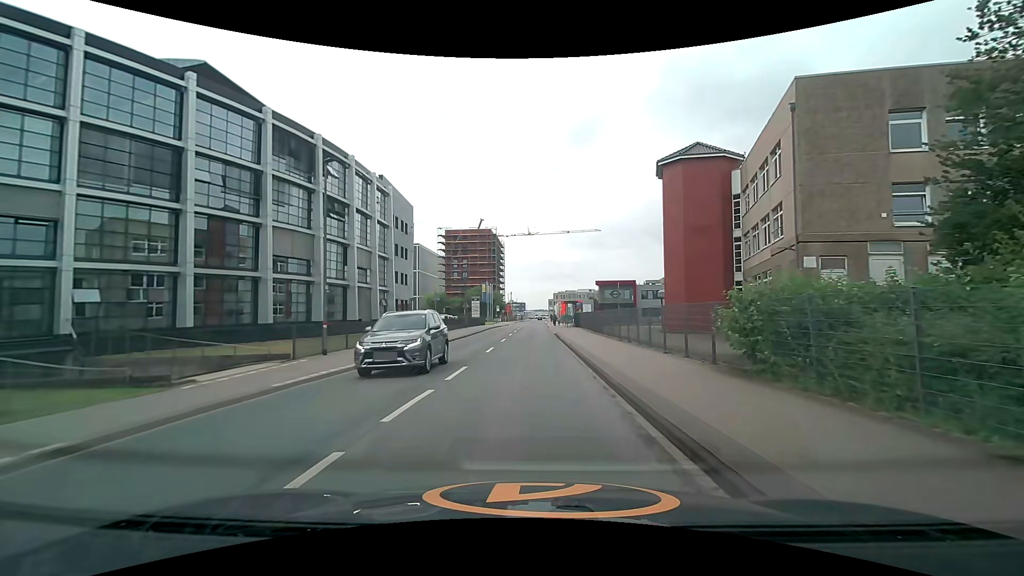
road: unclassified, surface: asphalt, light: Day
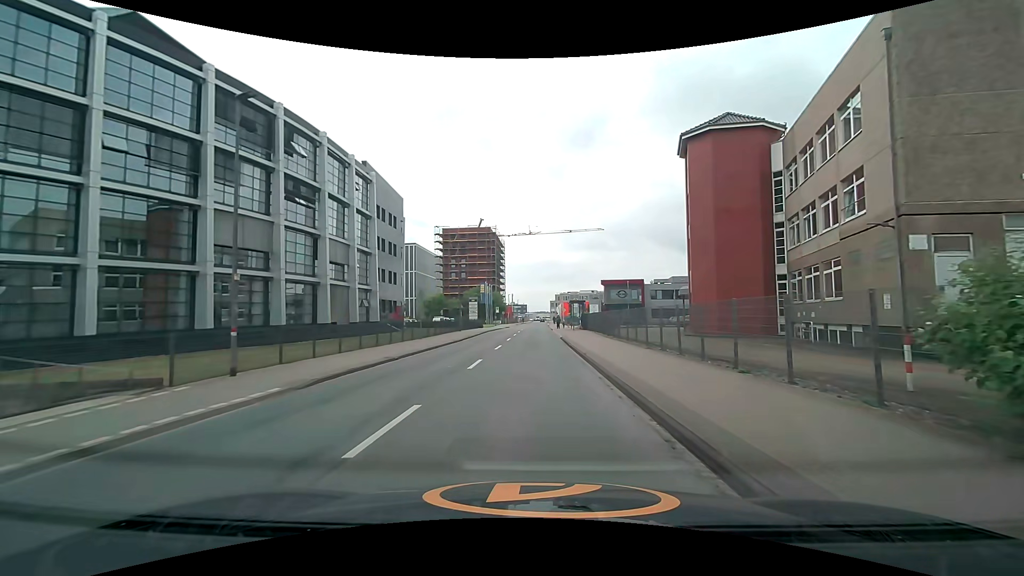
(+0.1, +6.4) m; 0°
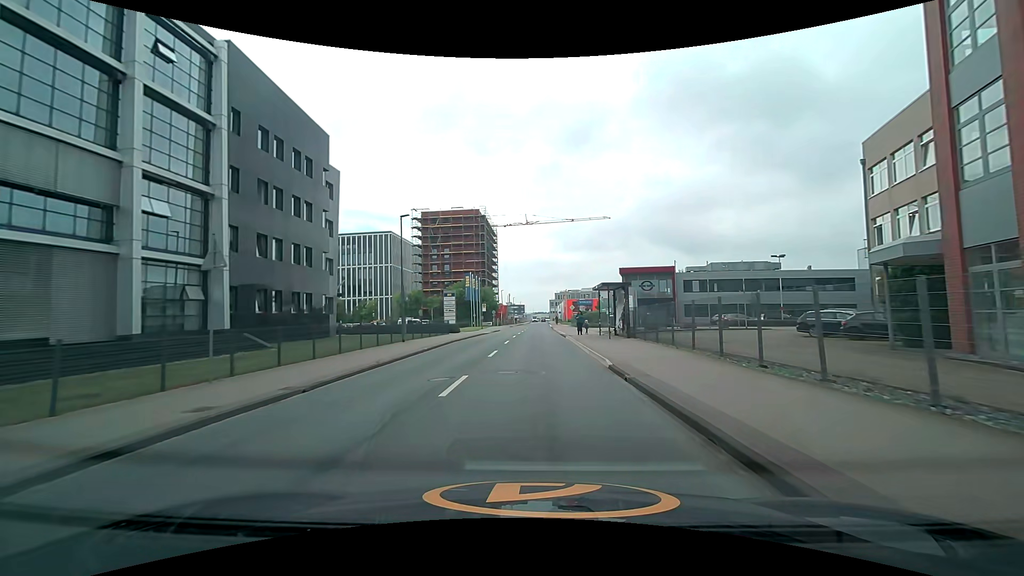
(+0.4, +23.6) m; +2°
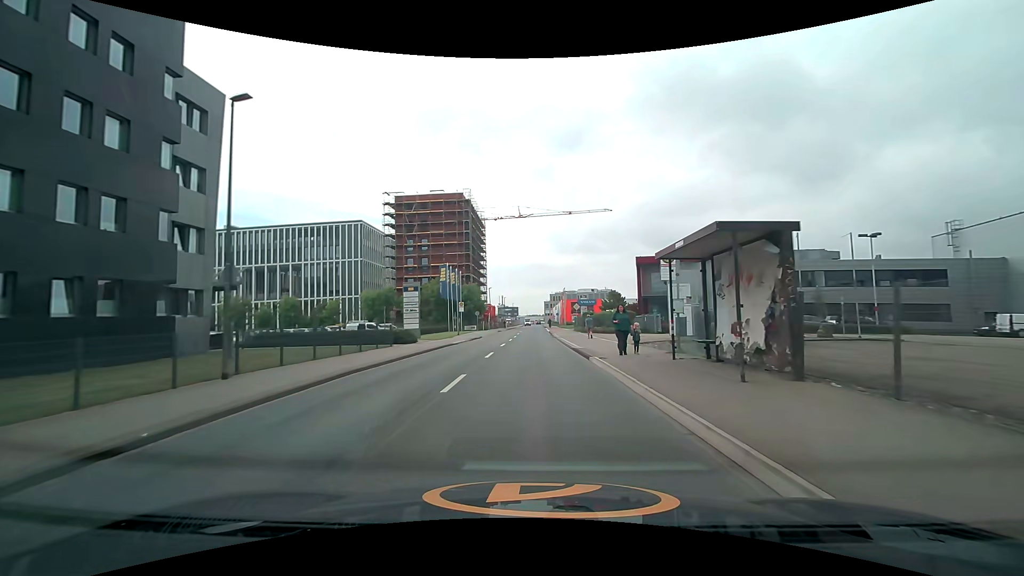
(0.0, +17.1) m; 0°
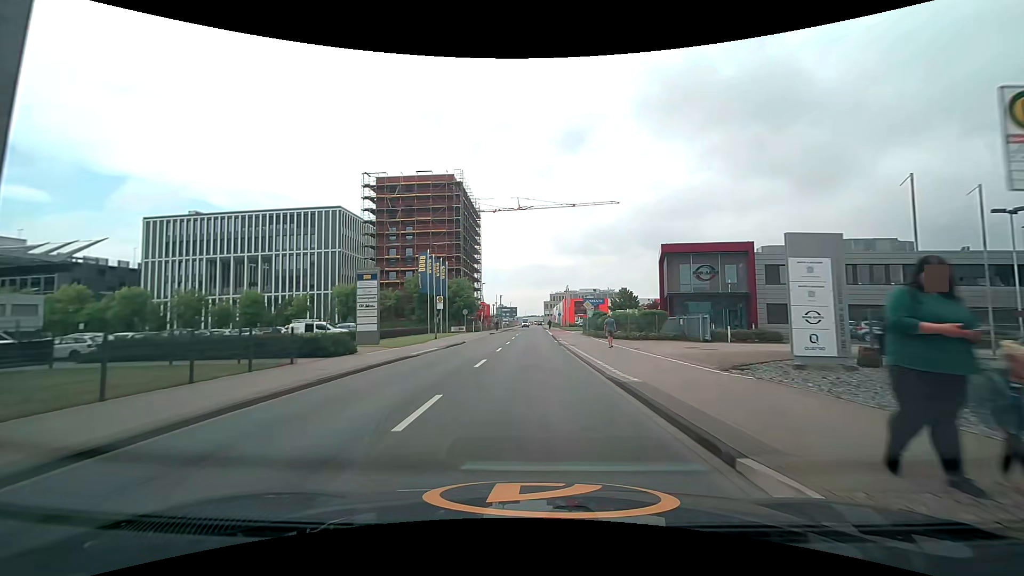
(+0.1, +12.1) m; 0°
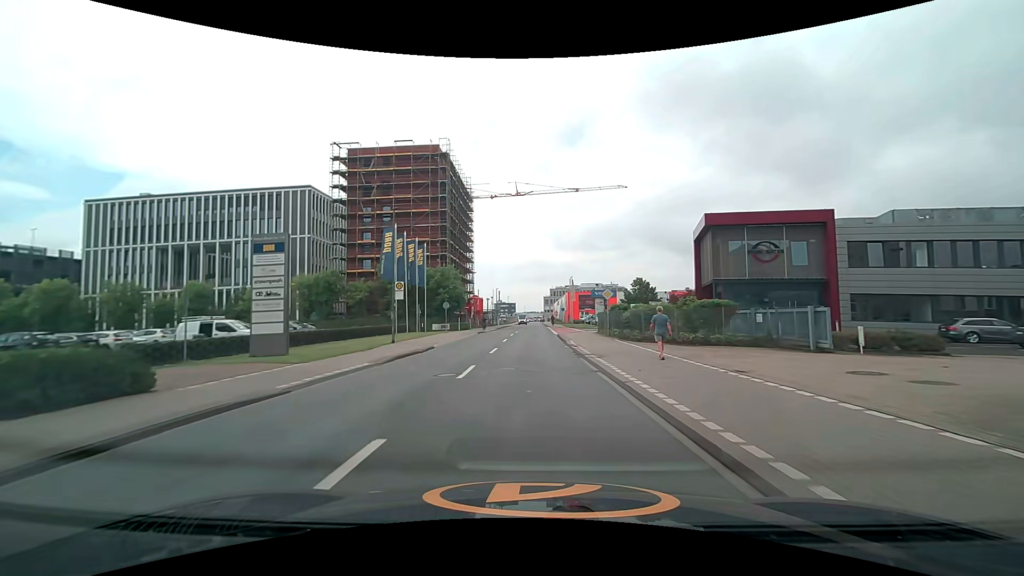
(+0.1, +12.6) m; 0°
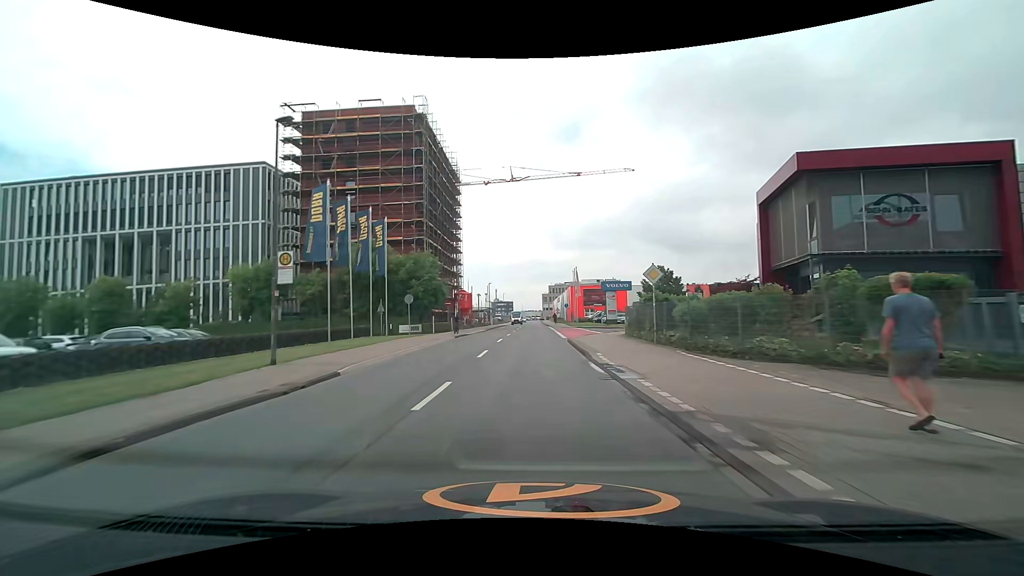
(+0.1, +13.1) m; +1°
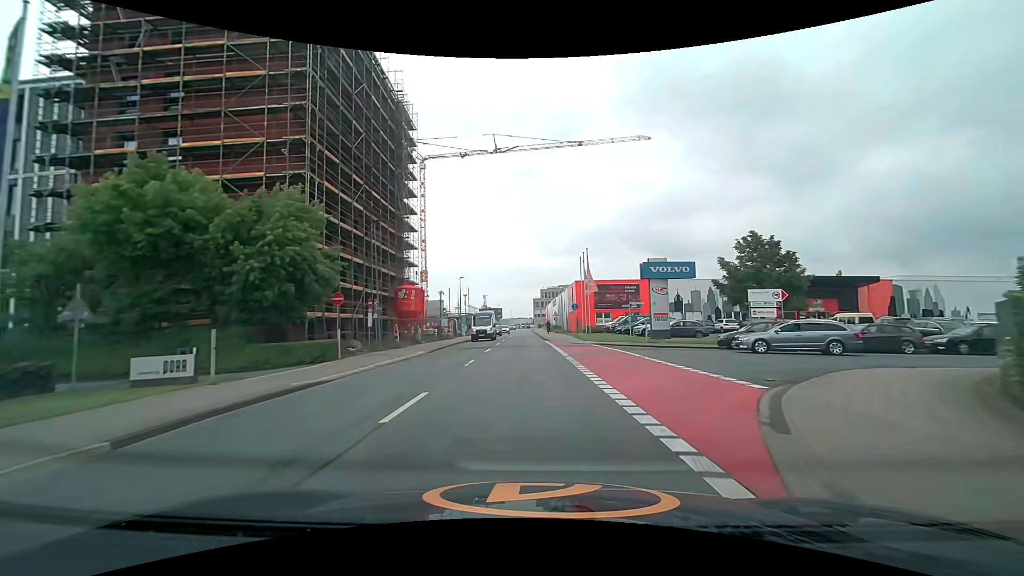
(+0.2, +27.1) m; +1°
(0, +10) (0, +20) (-1, +30) (-1, +40) (-1, +50) (-1, +60) (-1, +70) (-1, +80) (-1, +90) (-1, +100) m
